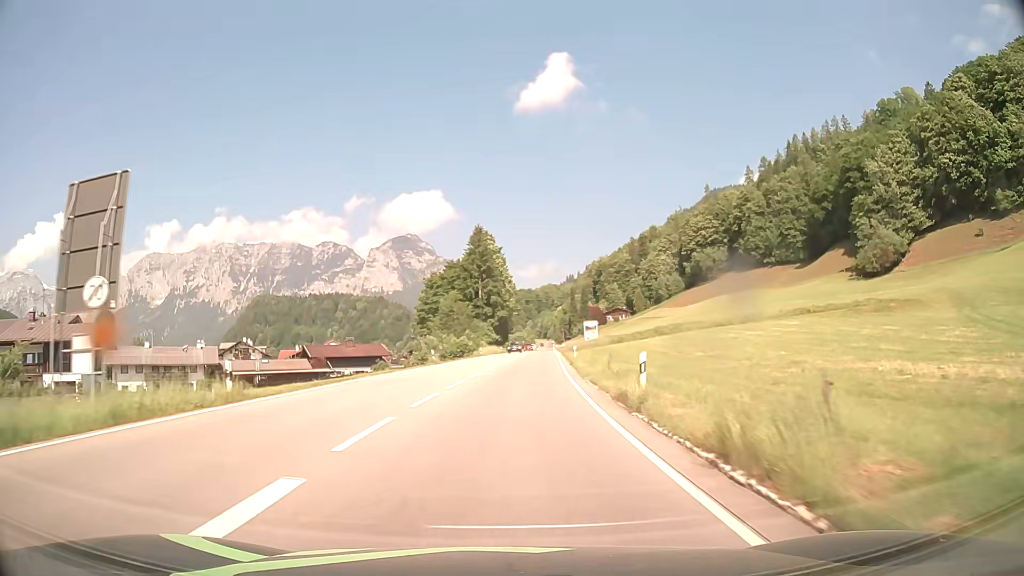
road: primary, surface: asphalt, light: Day
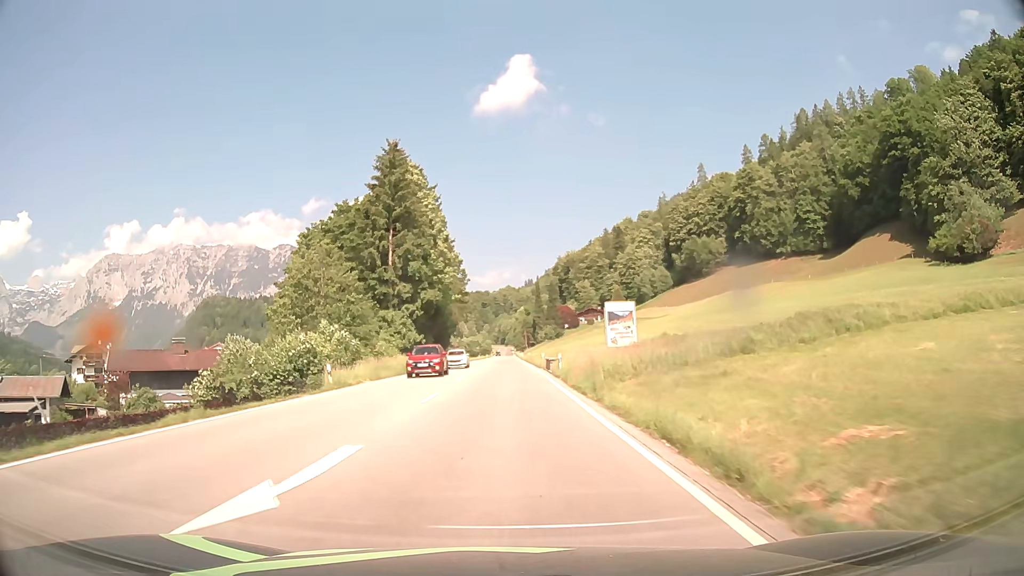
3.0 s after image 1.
(+2.3, +51.3) m; +4°
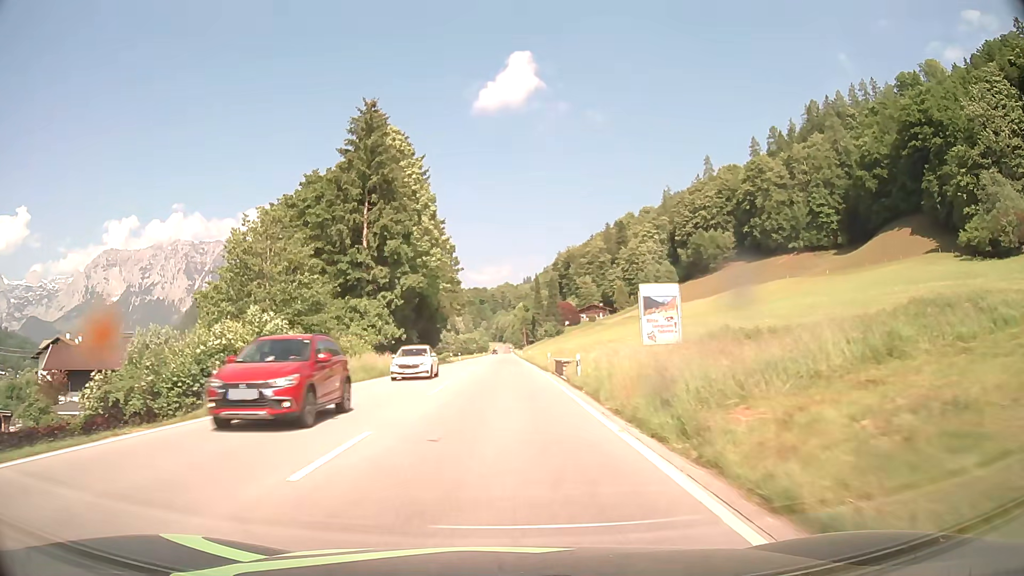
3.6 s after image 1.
(0.0, +10.5) m; 0°
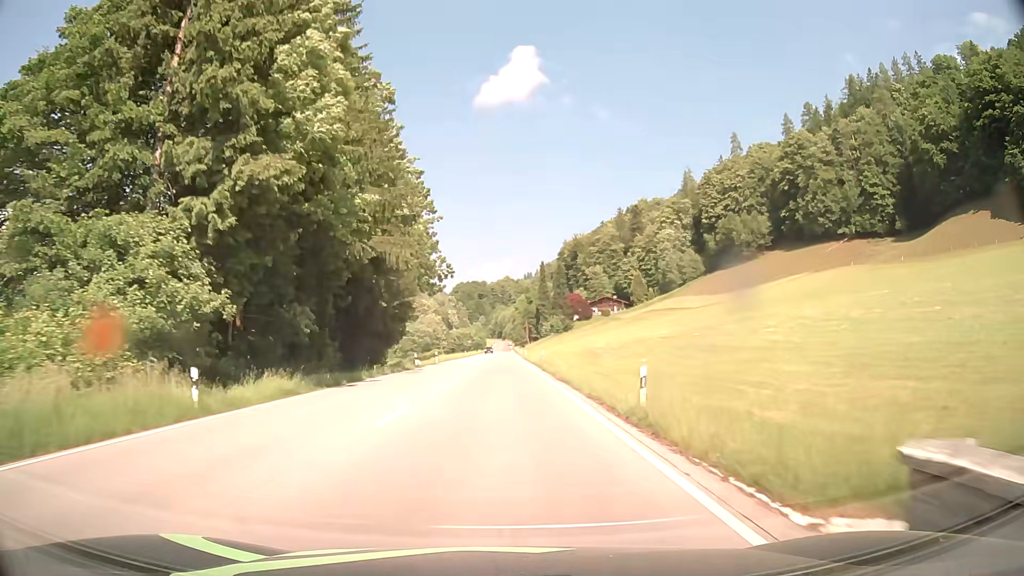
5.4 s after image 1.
(0.0, +31.7) m; 0°
